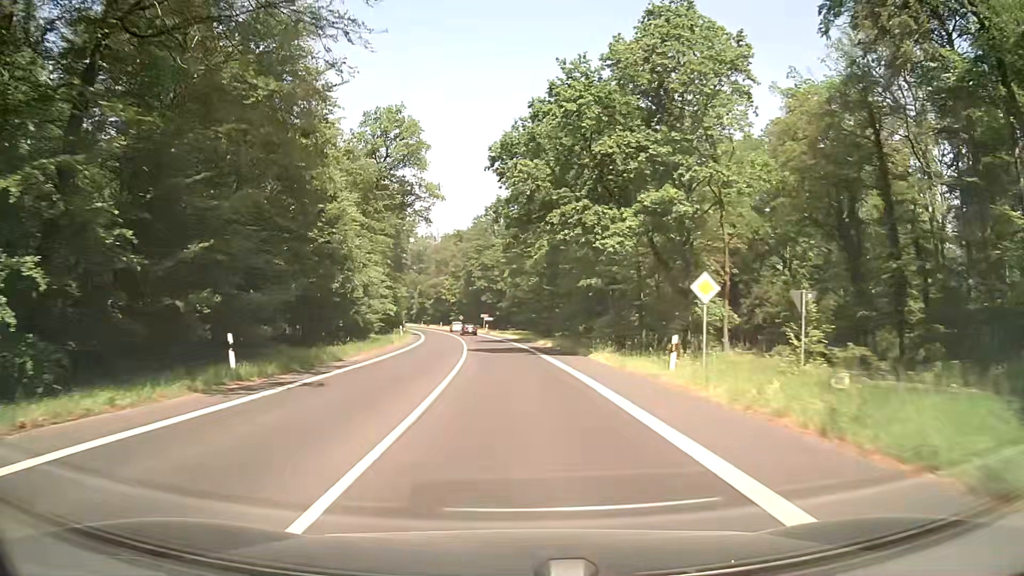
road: secondary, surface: asphalt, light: Day
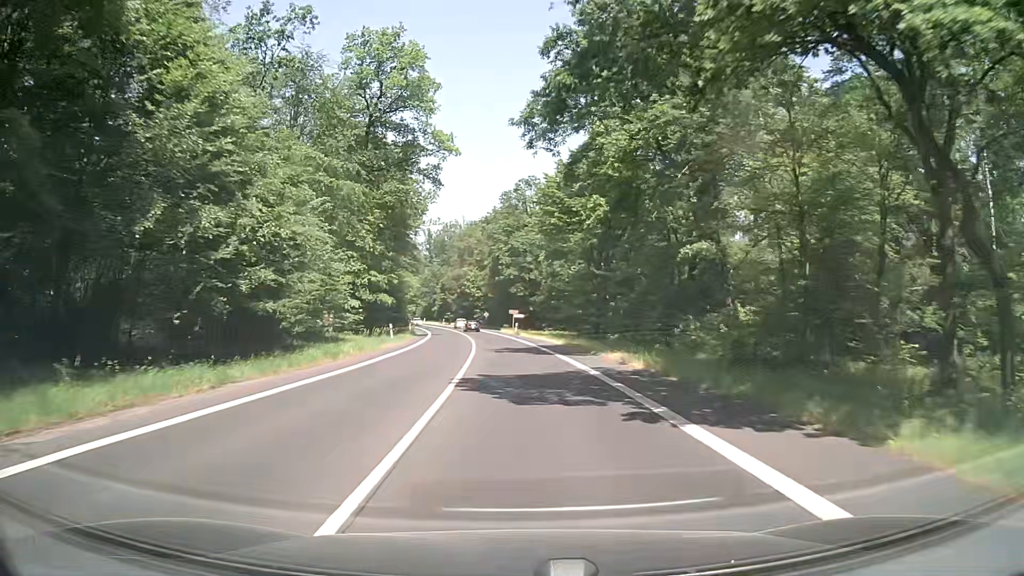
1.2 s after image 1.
(-0.7, +21.3) m; -3°
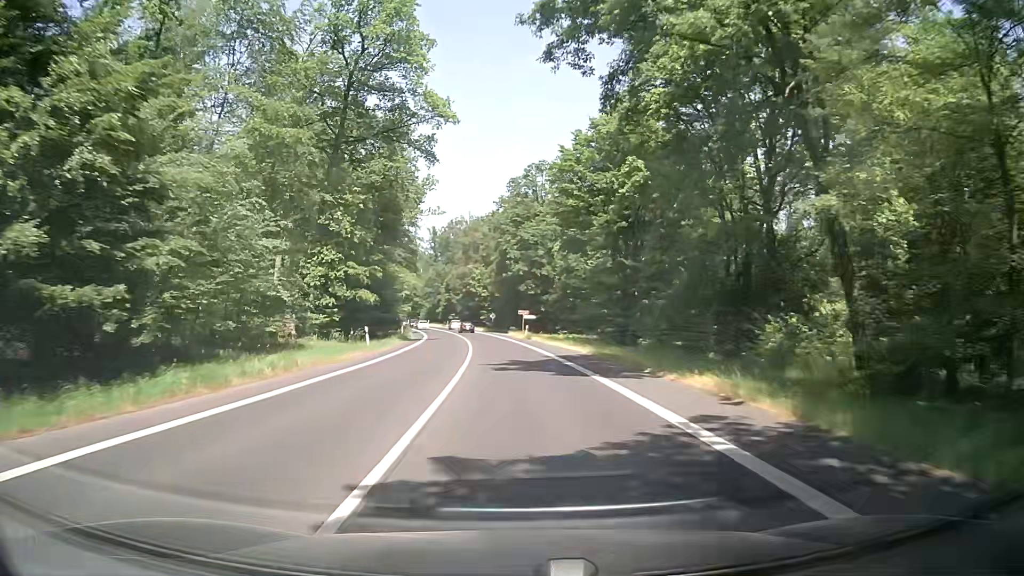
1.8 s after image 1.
(0.0, +10.6) m; -1°
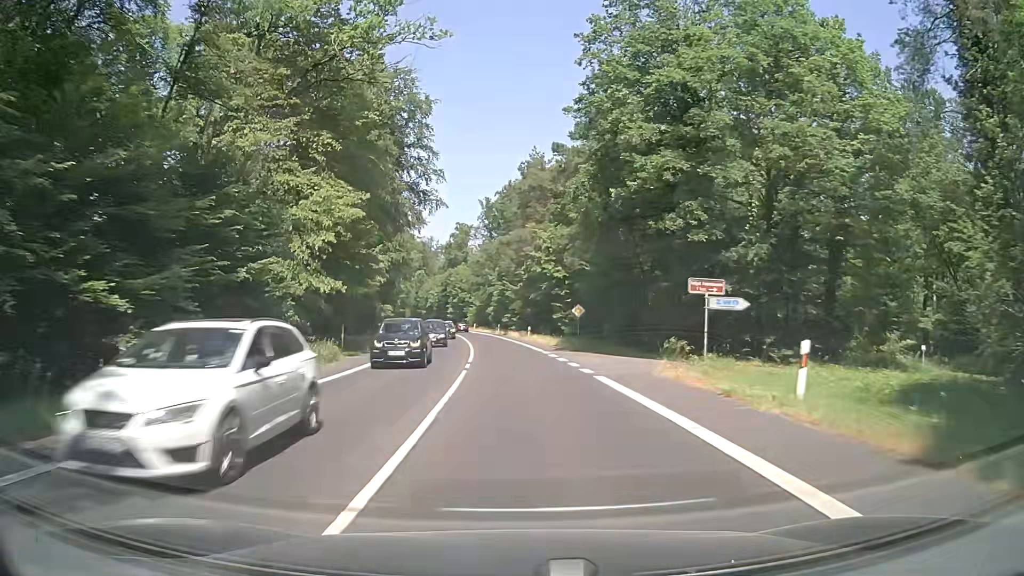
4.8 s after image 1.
(-2.8, +52.1) m; -7°
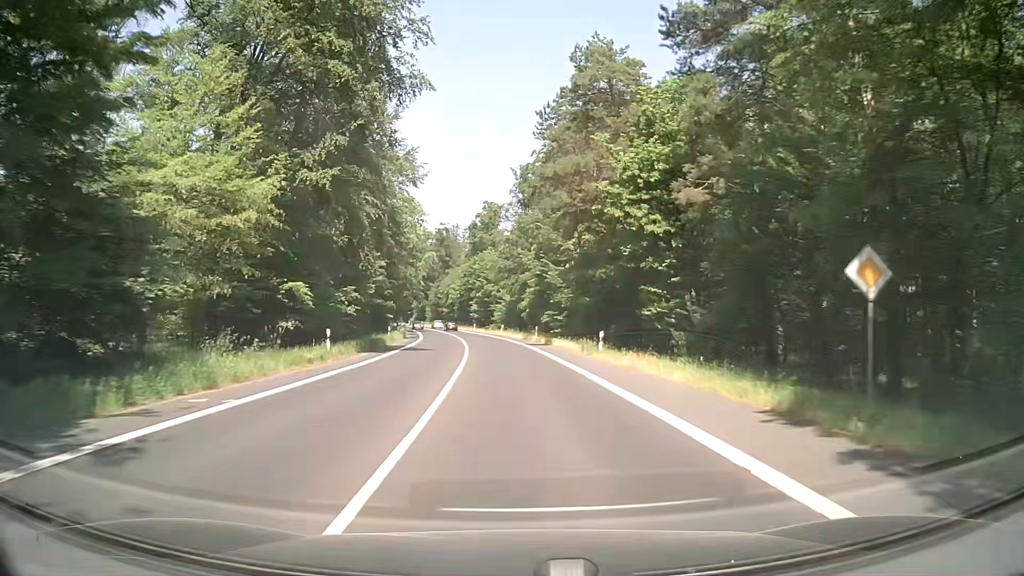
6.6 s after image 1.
(-0.6, +31.5) m; -2°
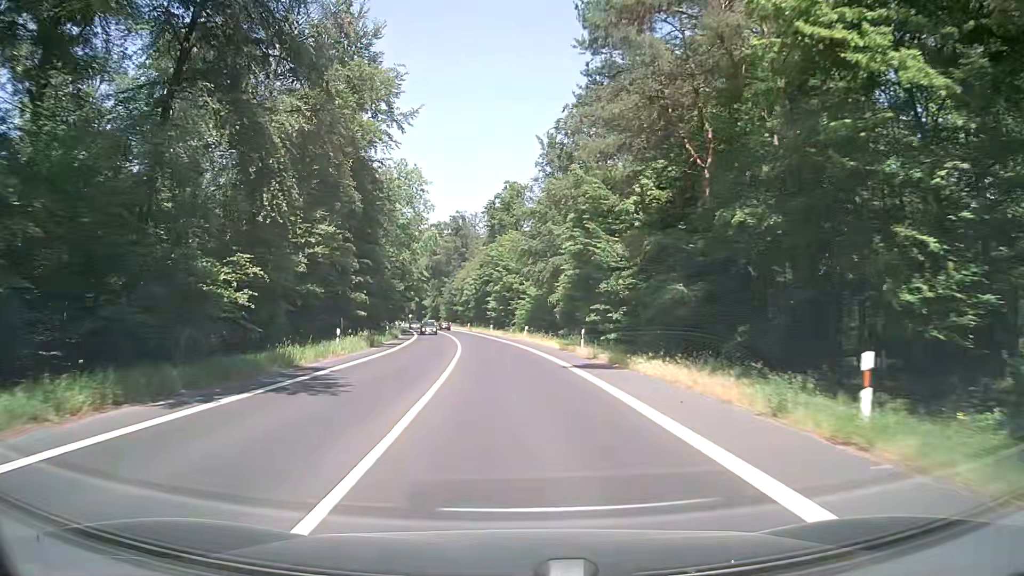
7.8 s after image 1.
(-0.5, +21.3) m; -2°
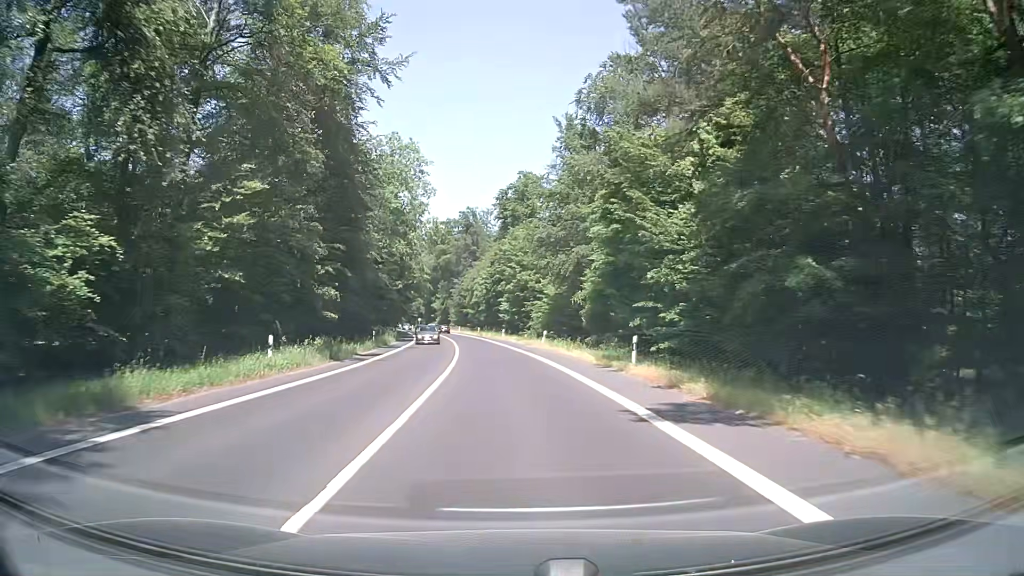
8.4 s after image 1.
(-0.1, +10.7) m; -2°
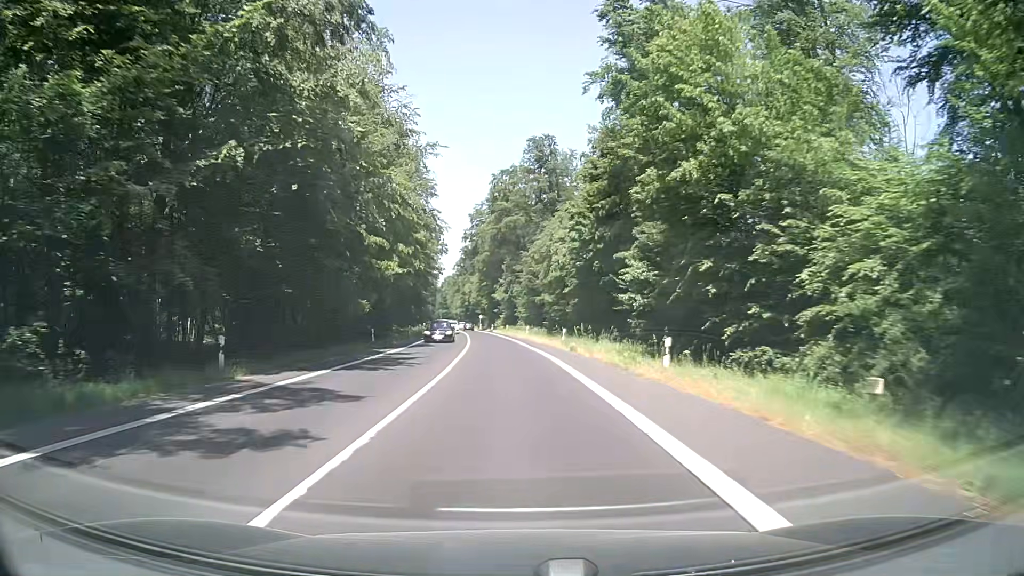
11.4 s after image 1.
(-3.3, +54.0) m; -7°
(0, +10) (0, +20) (-1, +30) (-1, +40) (-2, +50) (-3, +60) (-4, +70) (-4, +80) (-5, +90) (-6, +100) m
